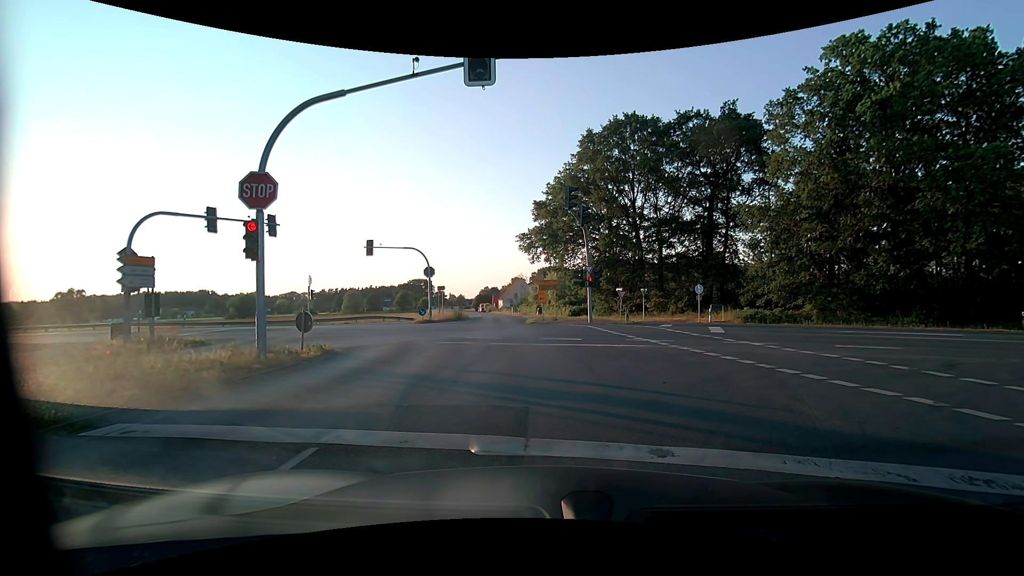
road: tertiary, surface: asphalt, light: Day
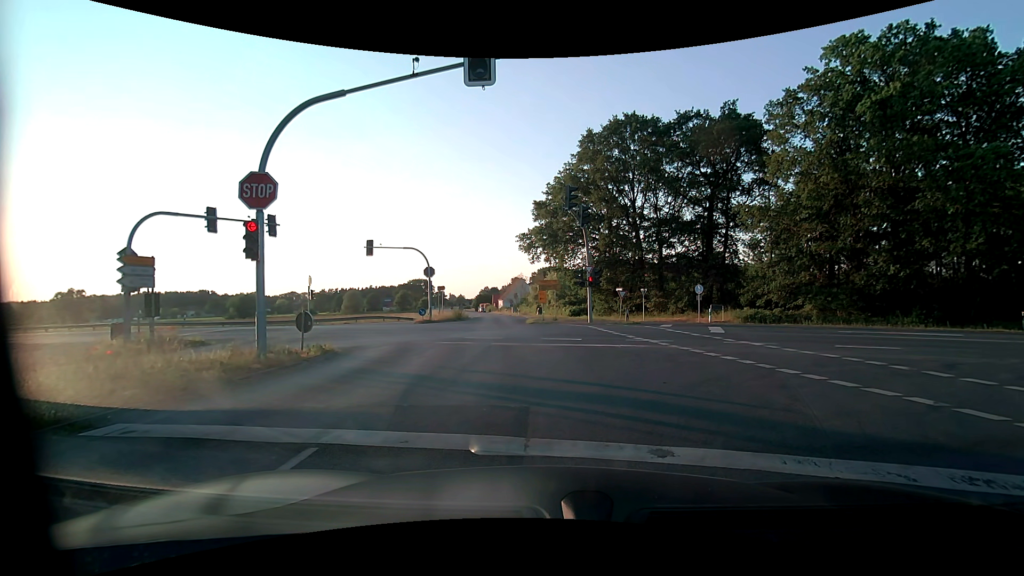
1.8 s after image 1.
(0.0, 0.0) m; 0°
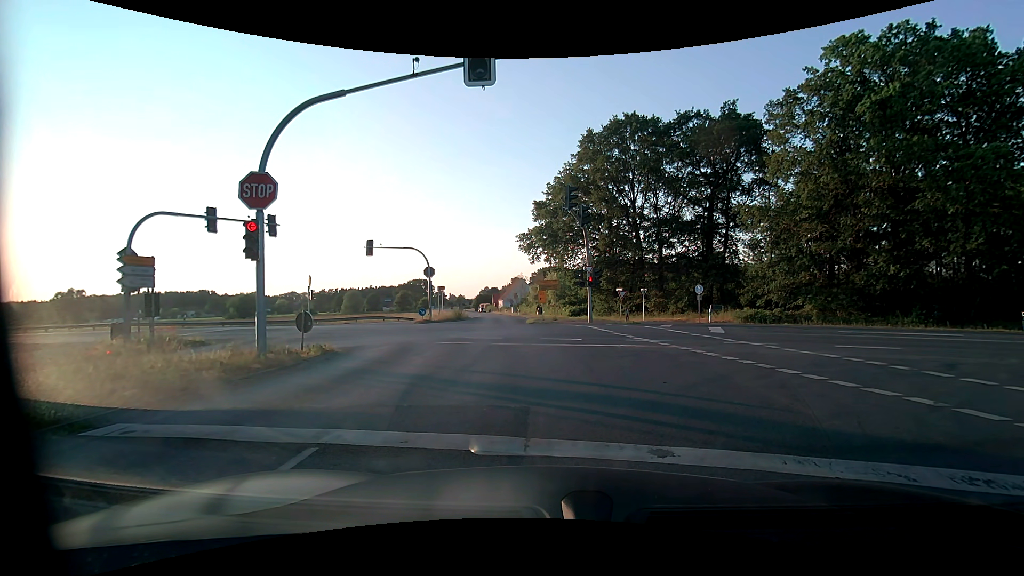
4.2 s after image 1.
(0.0, 0.0) m; 0°
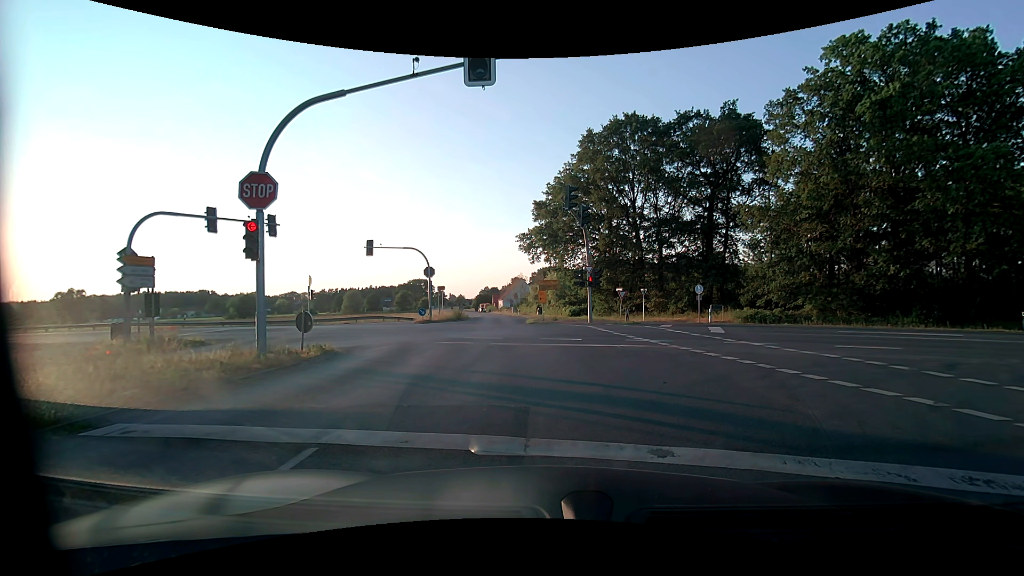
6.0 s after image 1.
(0.0, 0.0) m; 0°
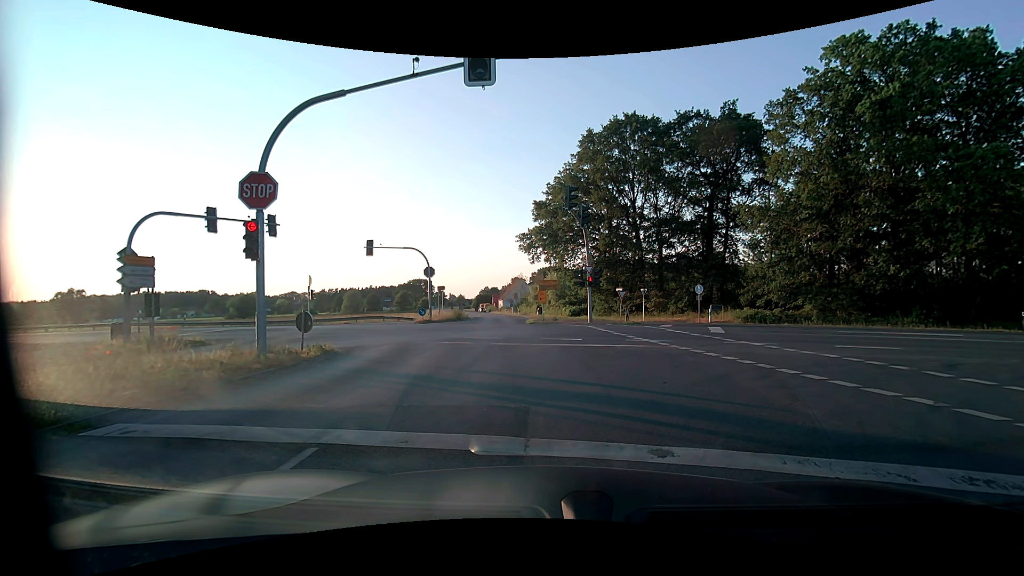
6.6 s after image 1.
(0.0, 0.0) m; 0°
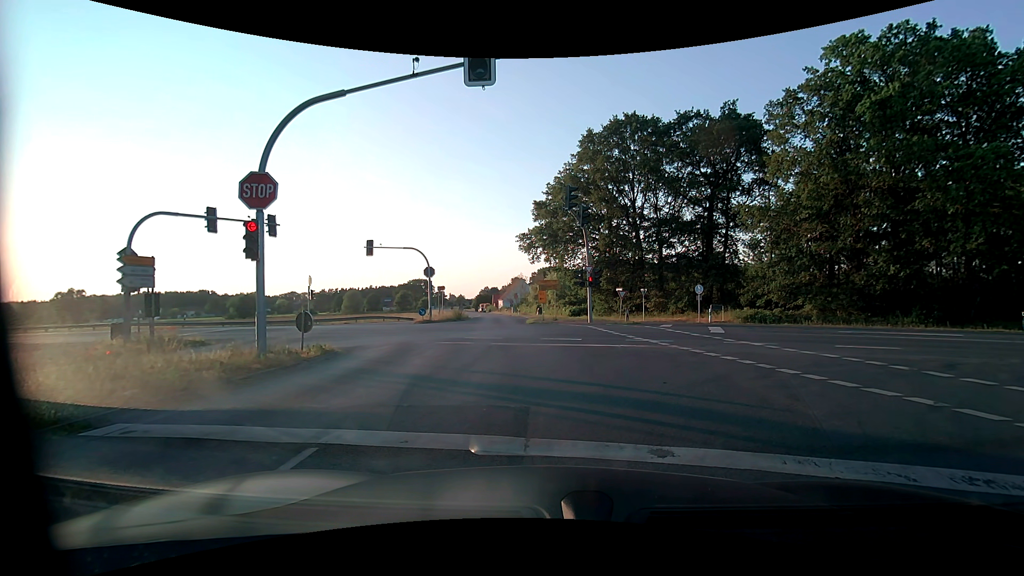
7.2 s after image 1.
(0.0, 0.0) m; 0°
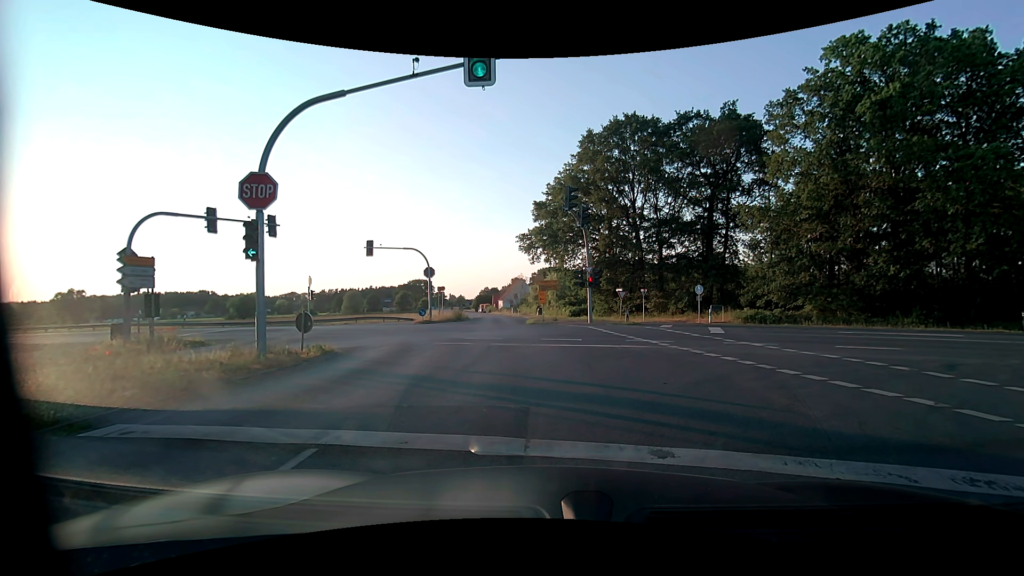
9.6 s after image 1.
(0.0, 0.0) m; 0°
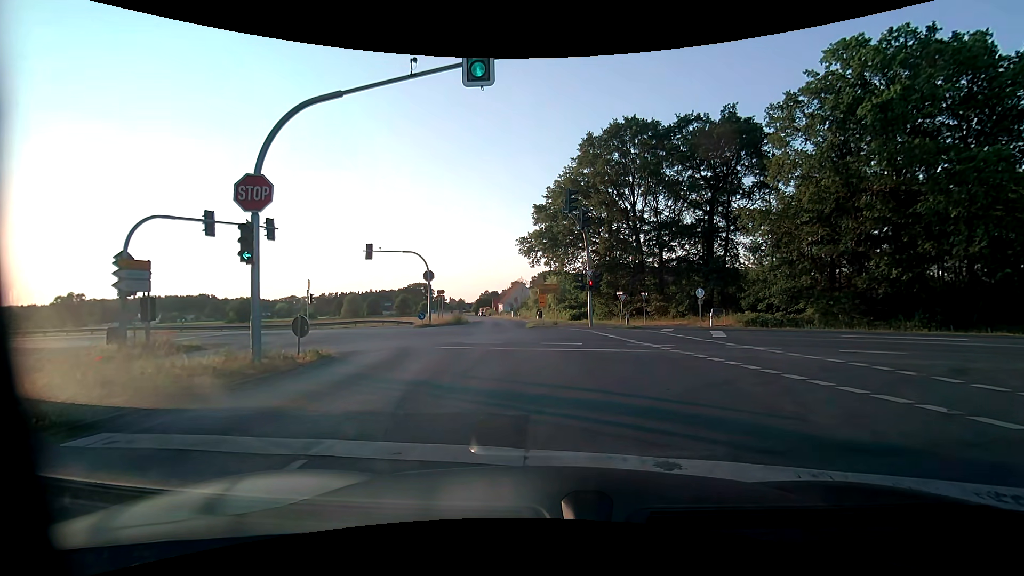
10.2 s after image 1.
(0.0, +0.2) m; 0°
(0, +10) (-1, +20) (-2, +30) (-3, +40) (-4, +50) (-6, +60) (-7, +70) (-8, +80) (-9, +90) (-10, +99) m
